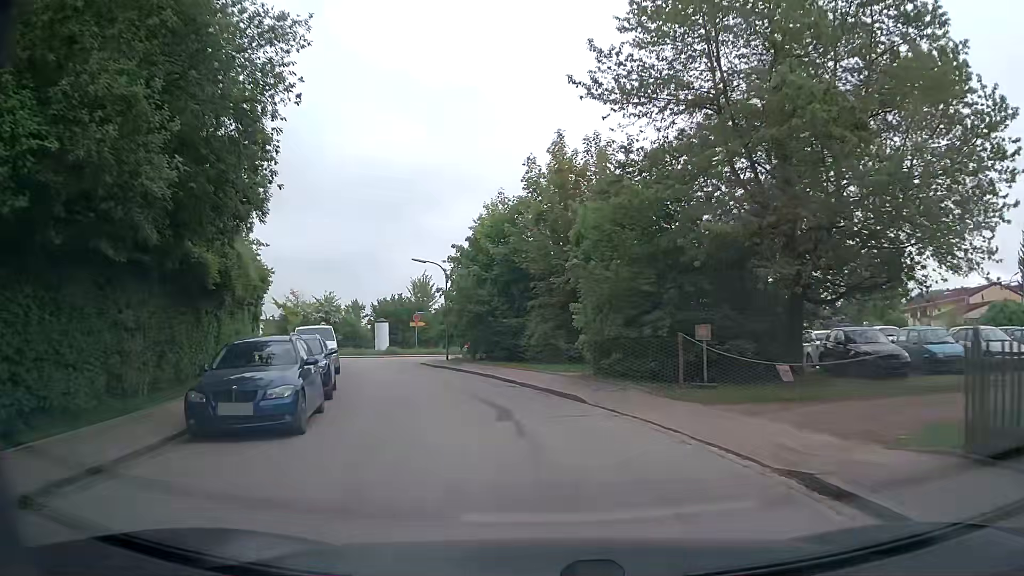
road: residential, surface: asphalt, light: Day
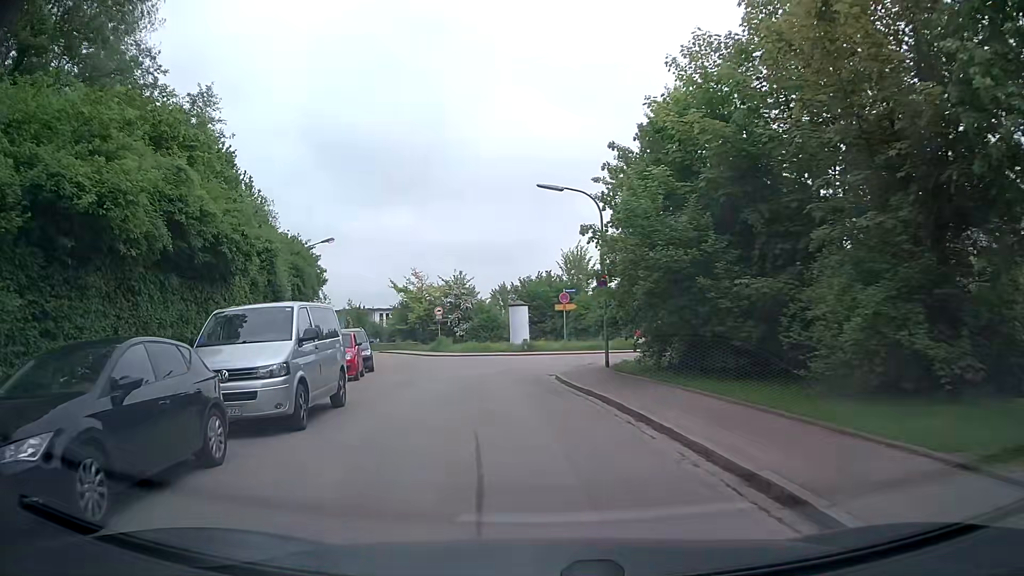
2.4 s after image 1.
(-1.7, +17.0) m; -14°
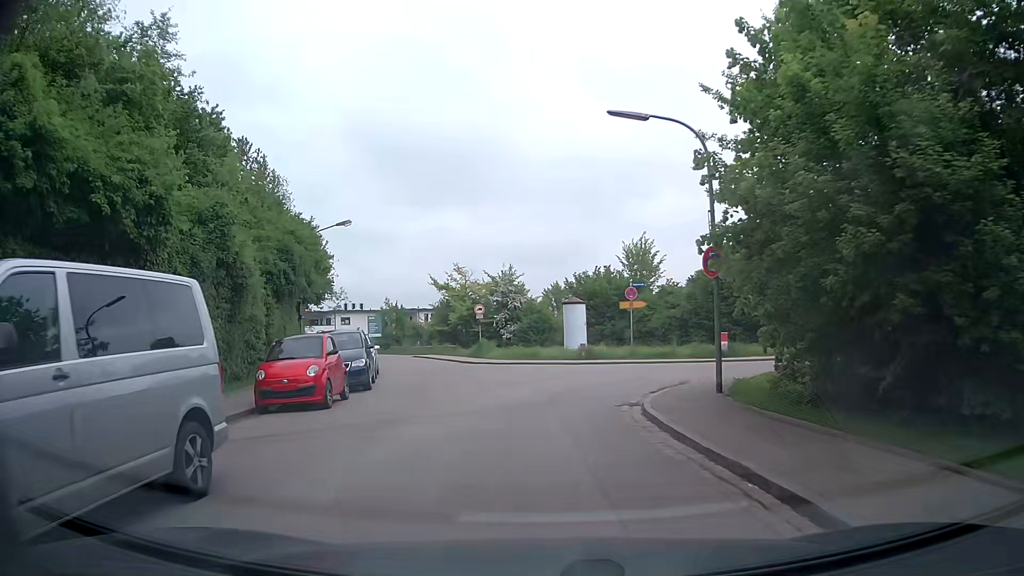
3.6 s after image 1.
(-0.3, +7.4) m; -4°
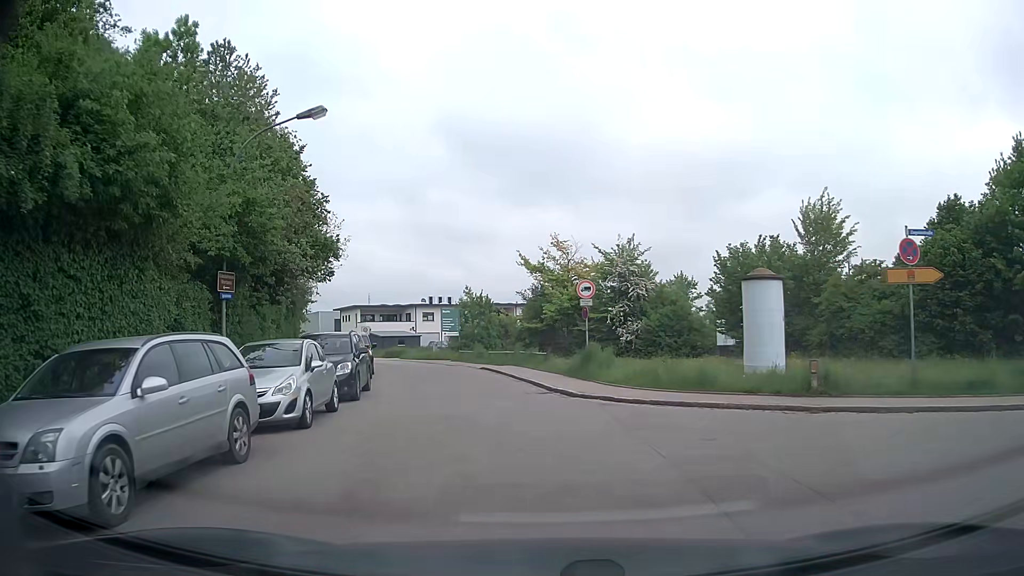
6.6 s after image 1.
(-1.4, +18.3) m; -9°
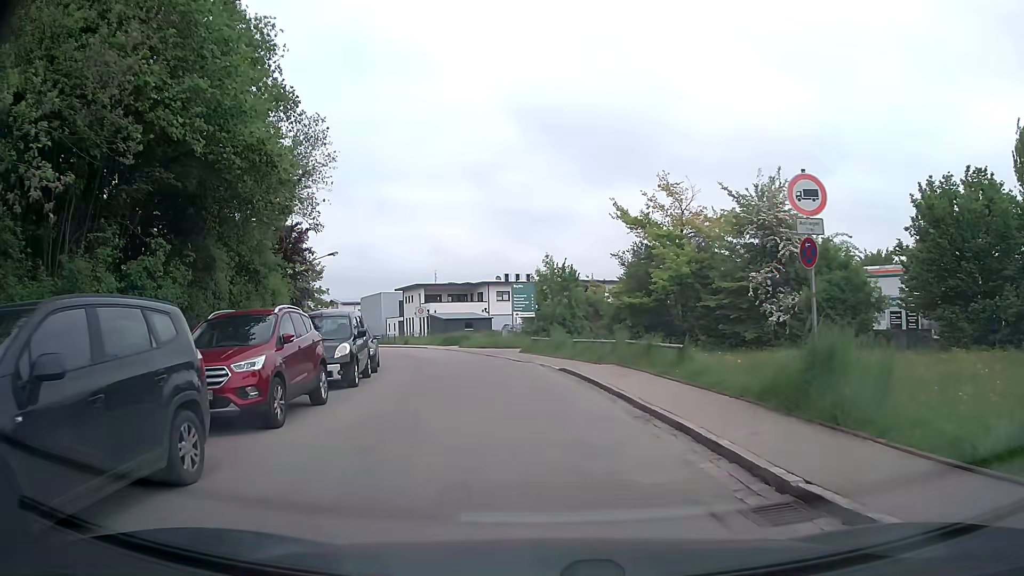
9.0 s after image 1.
(-0.8, +13.1) m; -8°
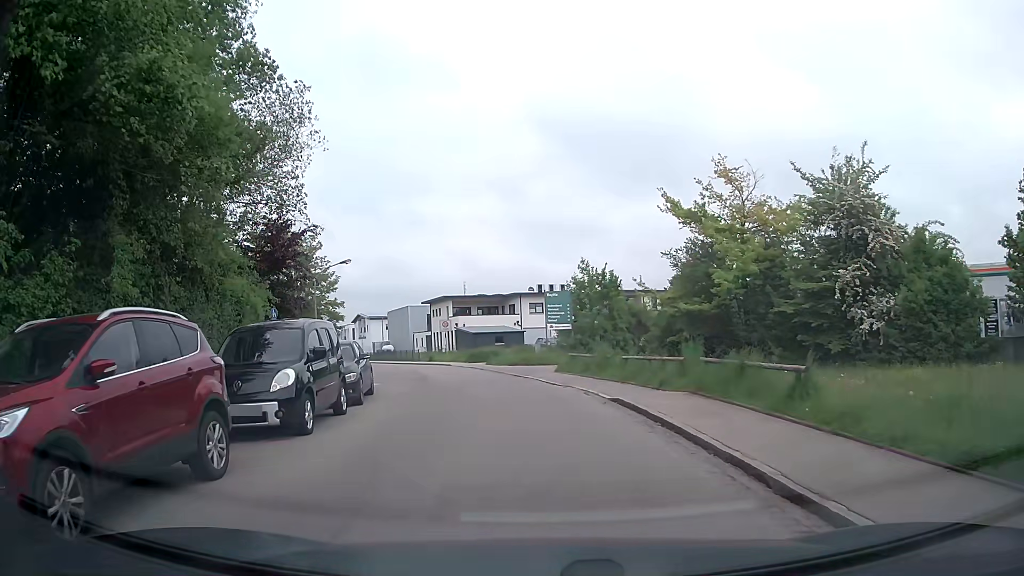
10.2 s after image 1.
(-0.1, +5.3) m; -4°
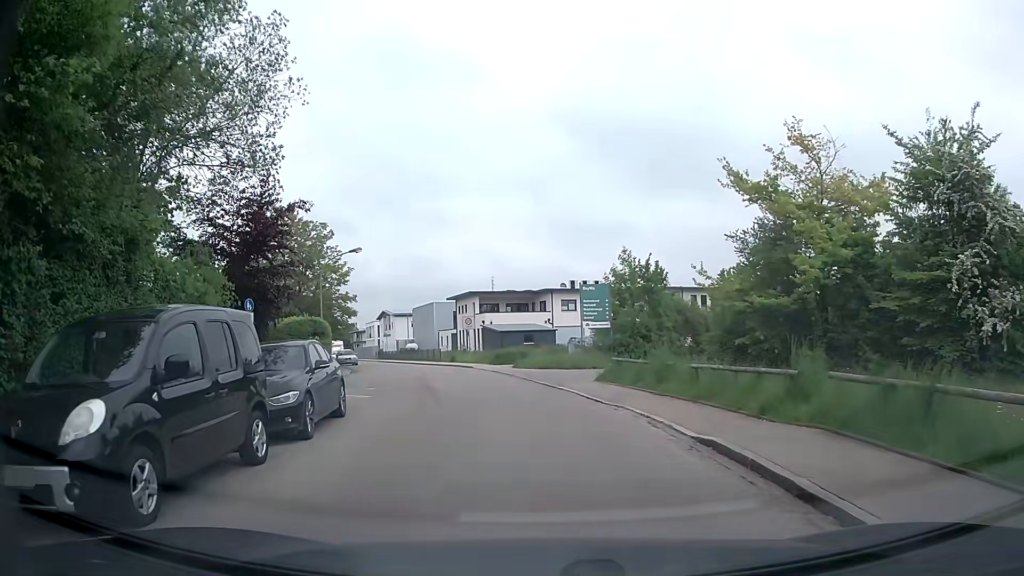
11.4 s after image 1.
(0.0, +5.3) m; -1°
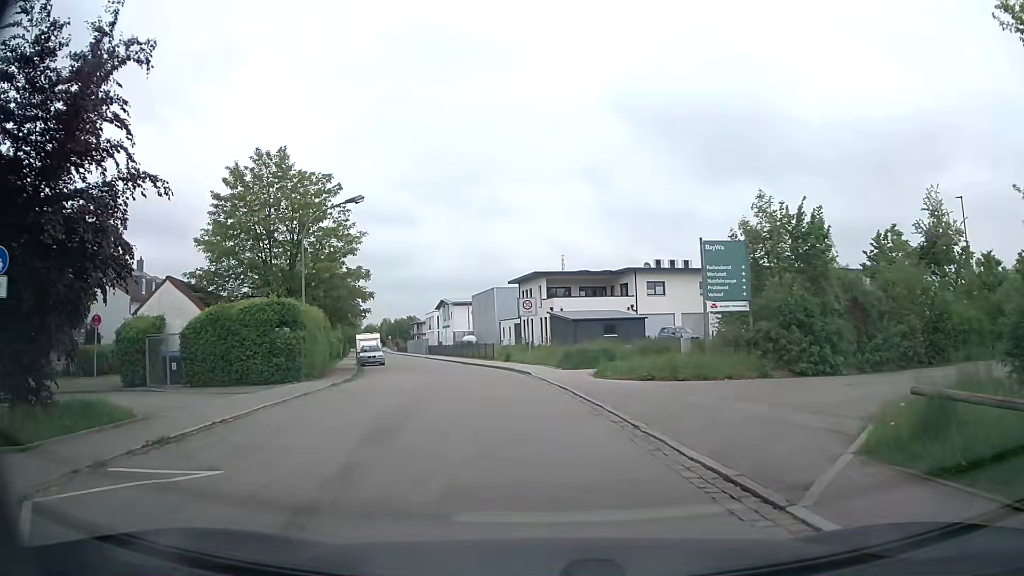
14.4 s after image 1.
(-0.6, +14.2) m; -6°
(0, +10) (-2, +20) (-4, +30) (-6, +40) (-8, +49) (-11, +59) (-13, +68) (-16, +78) (-19, +88) (-22, +97) m
